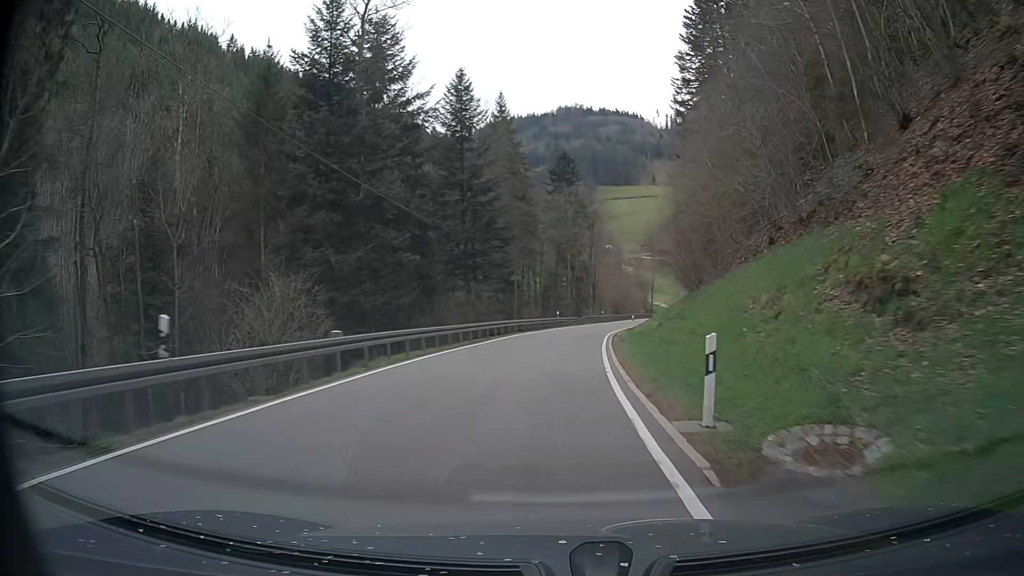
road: tertiary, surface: asphalt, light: Day
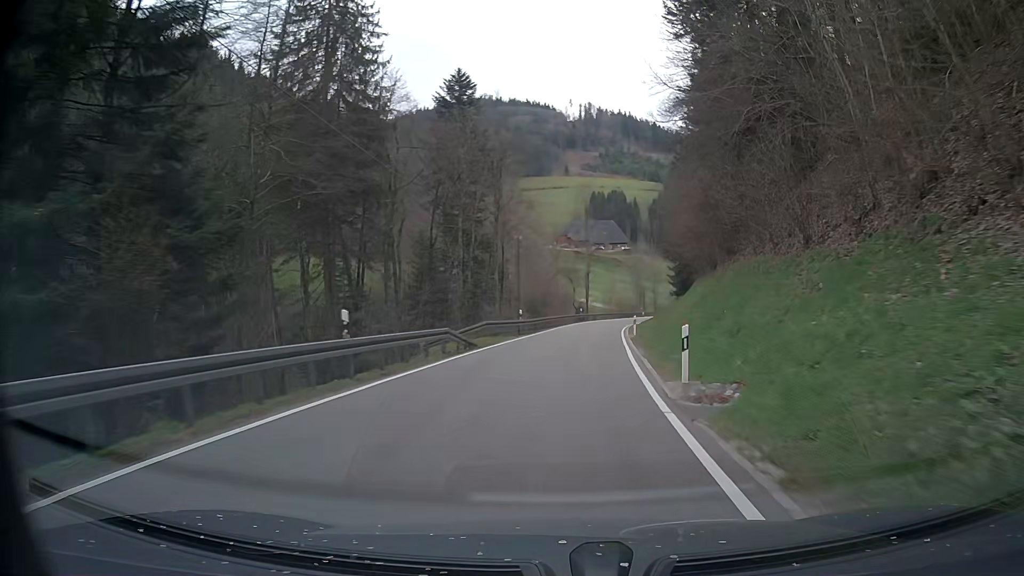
(+2.5, +45.1) m; +7°
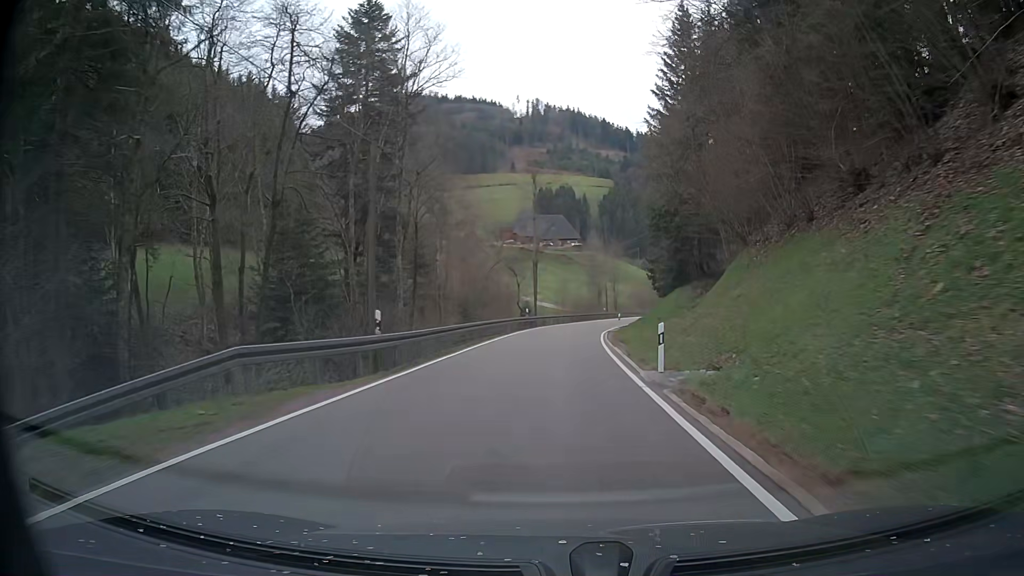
(+1.1, +22.7) m; +5°
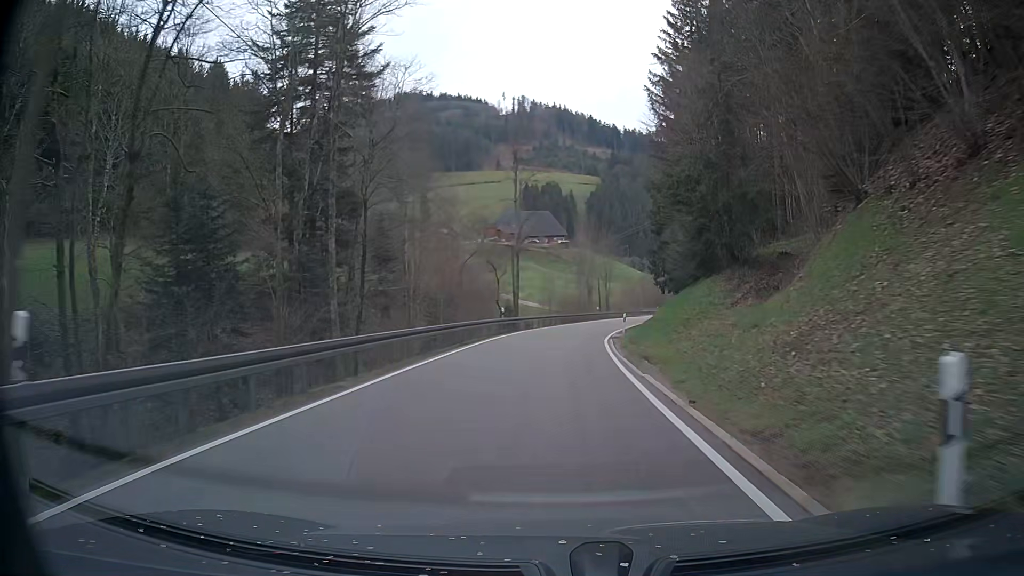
(+0.1, +11.4) m; +1°
(0, +10) (0, +20) (+1, +30) (+2, +40) (+3, +50) (+5, +60) (+8, +69) (+10, +79) (+13, +89) (+16, +98) m
